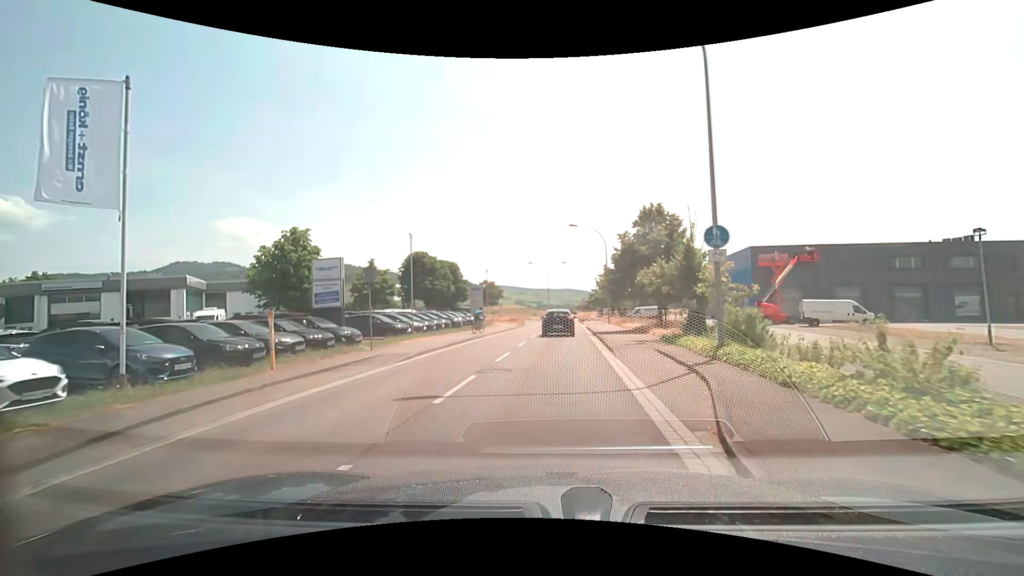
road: tertiary_link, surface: asphalt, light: Day
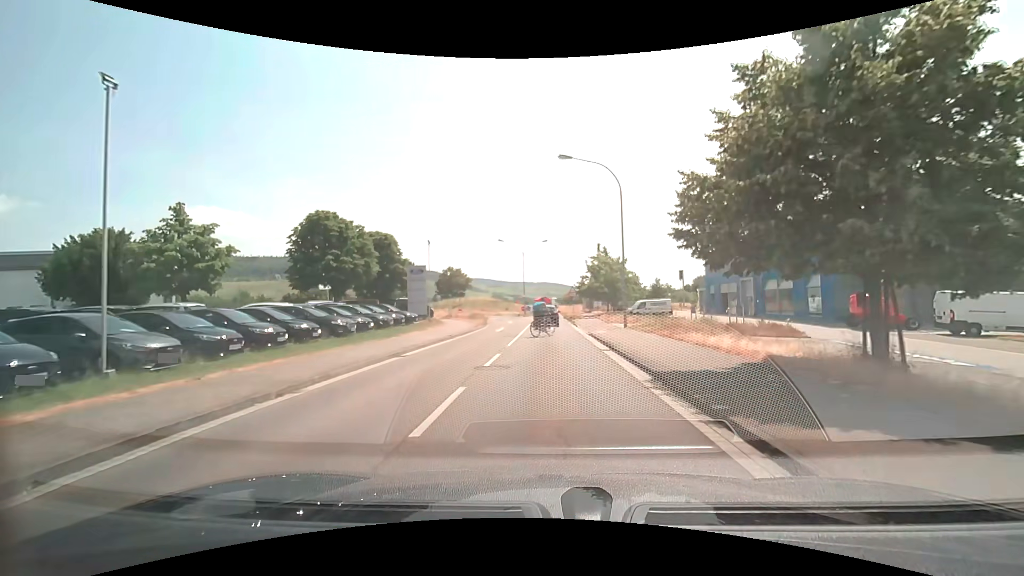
(+0.3, +20.5) m; +2°
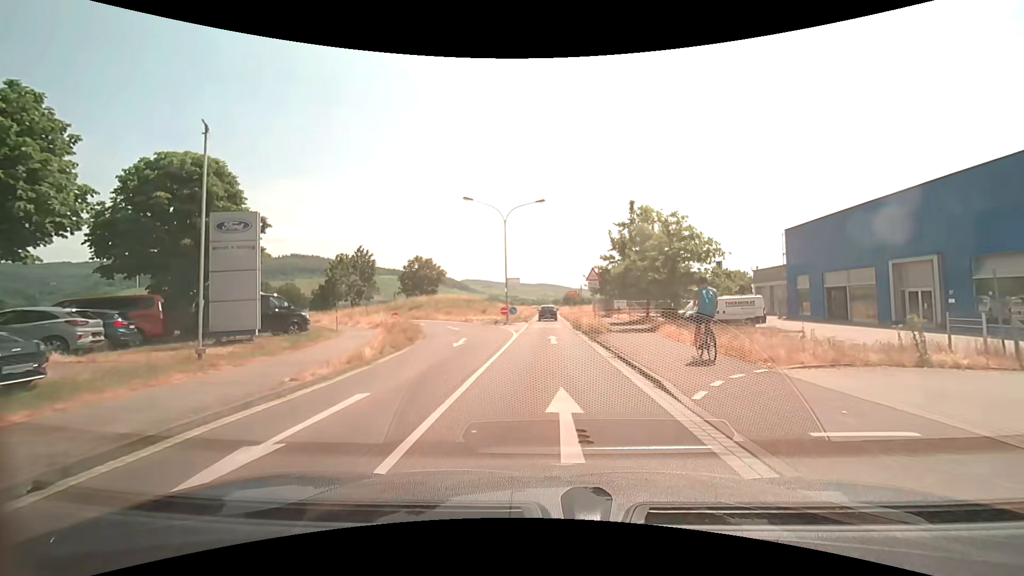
(+0.3, +25.2) m; 0°
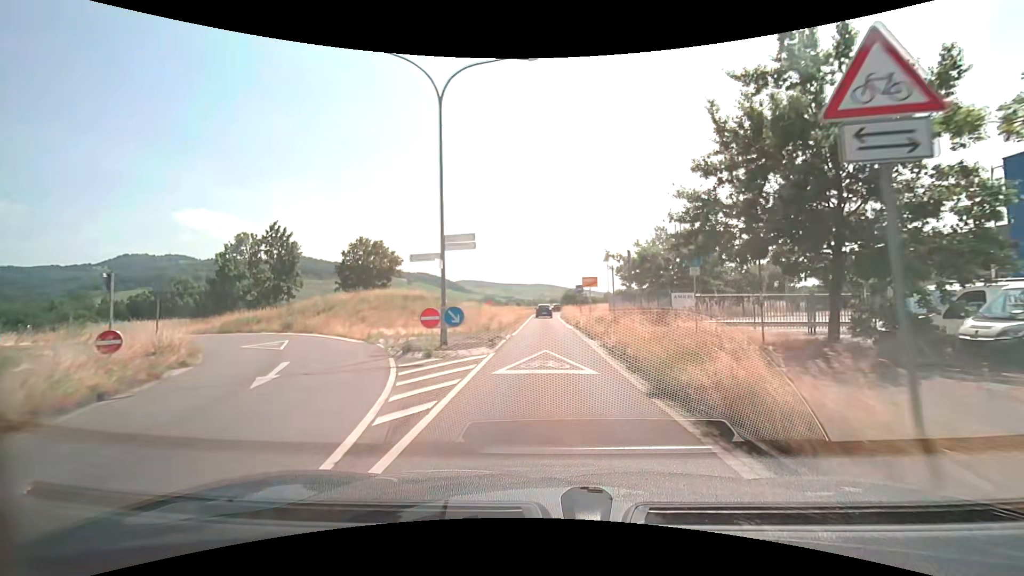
(+0.1, +23.5) m; +1°
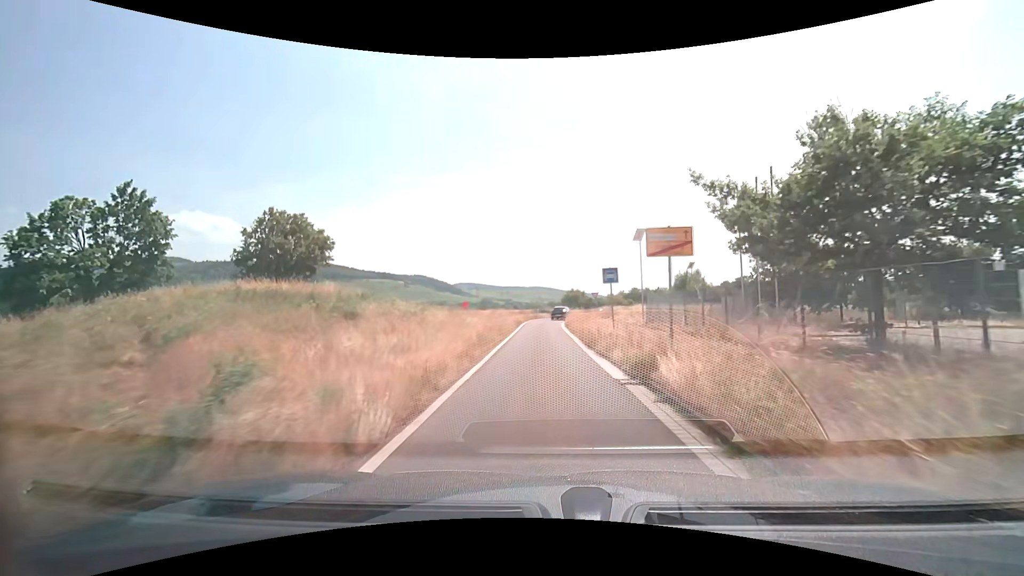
(0.0, +19.1) m; 0°
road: tertiary
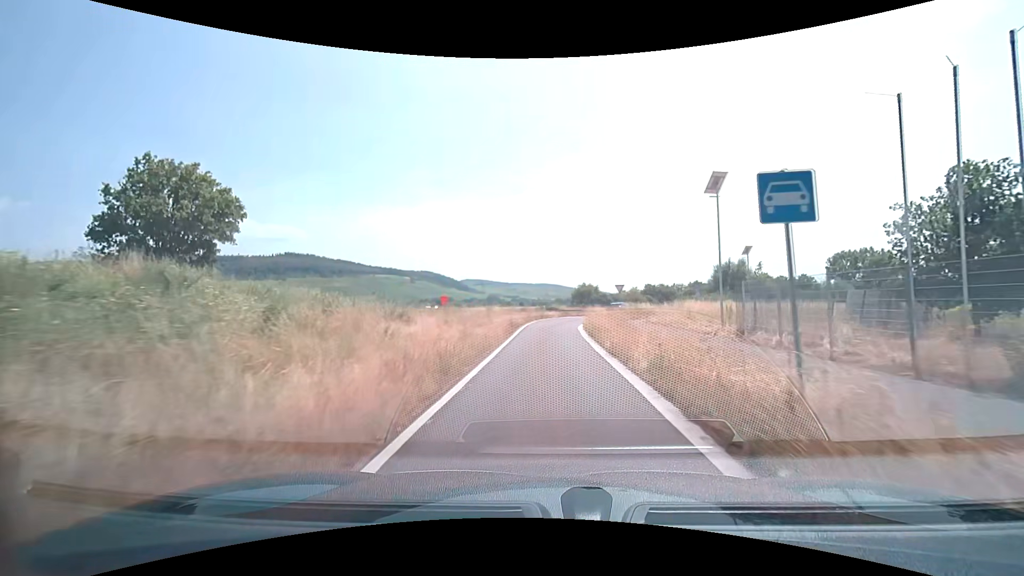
(-0.1, +13.5) m; -1°
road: trunk_link
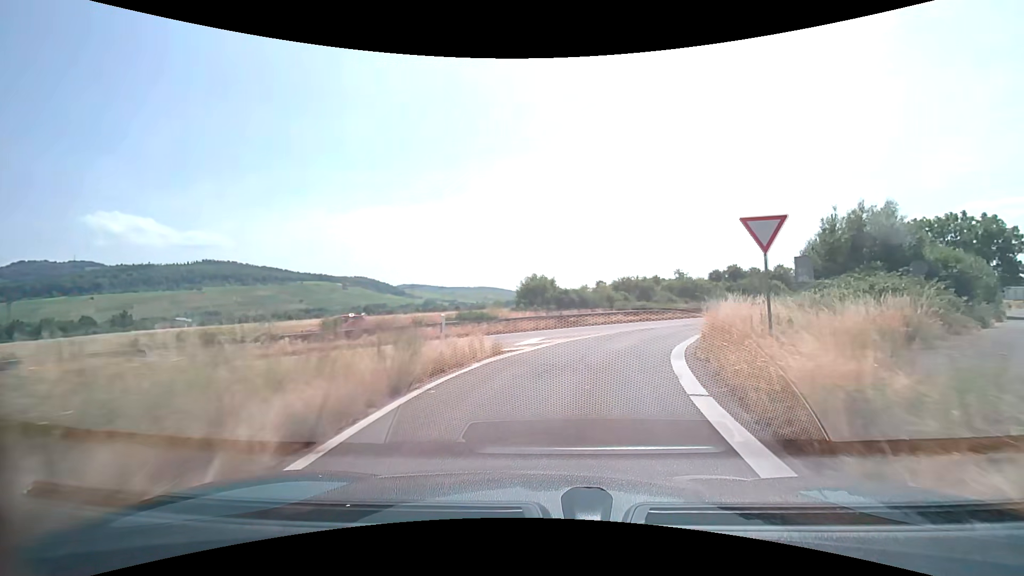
(+0.7, +33.7) m; +7°
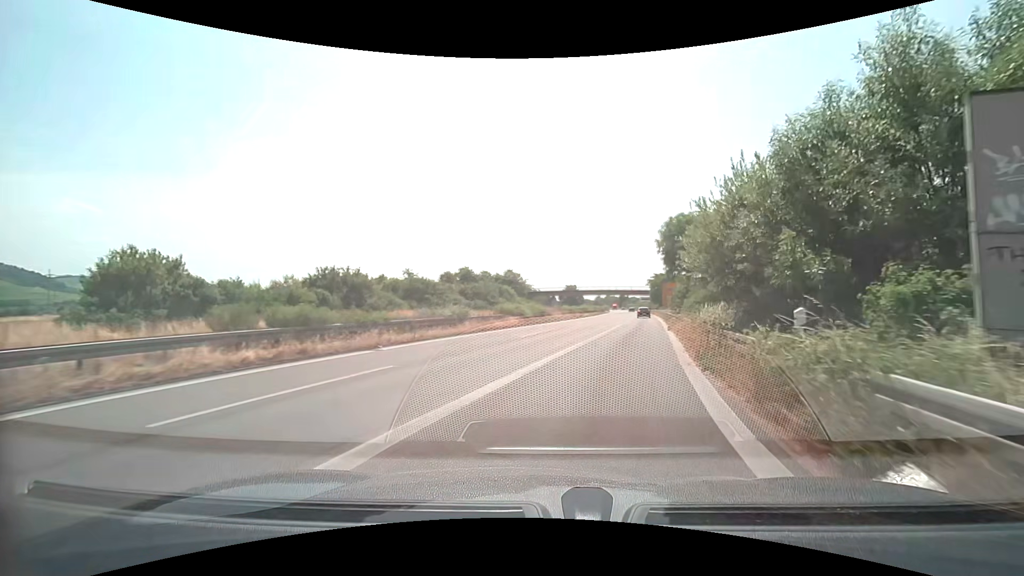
(+6.0, +25.2) m; +29°
(+1, +10) (+3, +20) (+5, +29) (+8, +39) (+10, +49) (+12, +59) (+15, +68) (+17, +78) (+19, +88) (+21, +98) m
